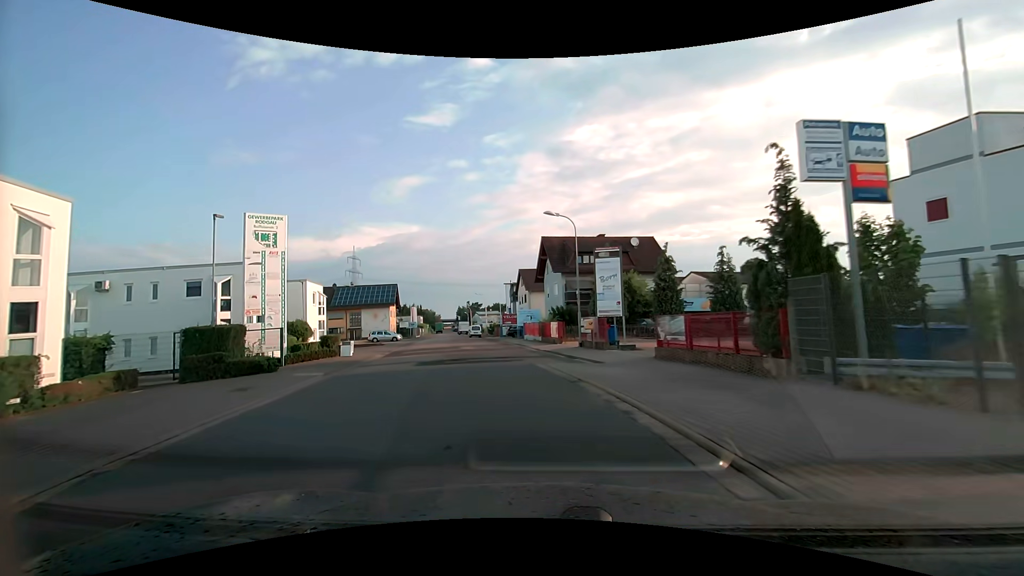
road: unclassified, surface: asphalt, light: Day
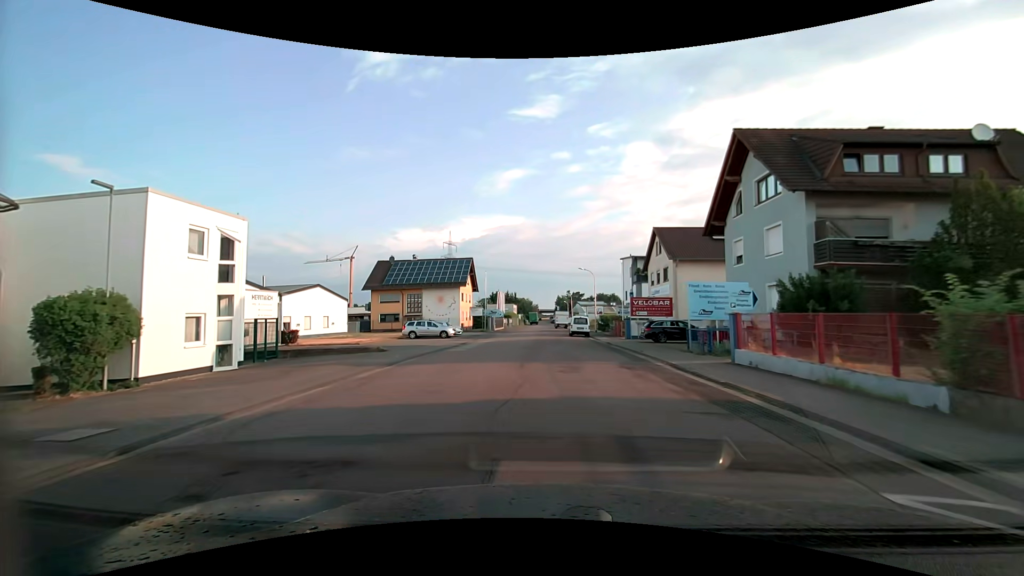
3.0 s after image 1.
(-4.2, +29.3) m; -12°
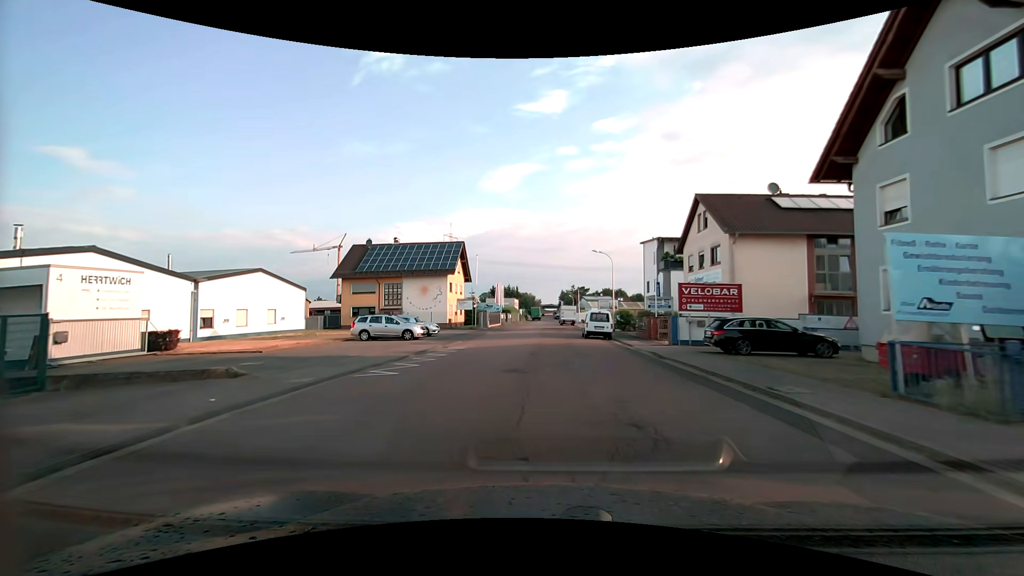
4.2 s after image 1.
(-0.1, +12.0) m; -1°
(0, +10) (0, +20) (0, +30) (0, +40) (0, +50) (0, +60) (0, +70) (+1, +80) (+1, +90) (+1, +100) m
